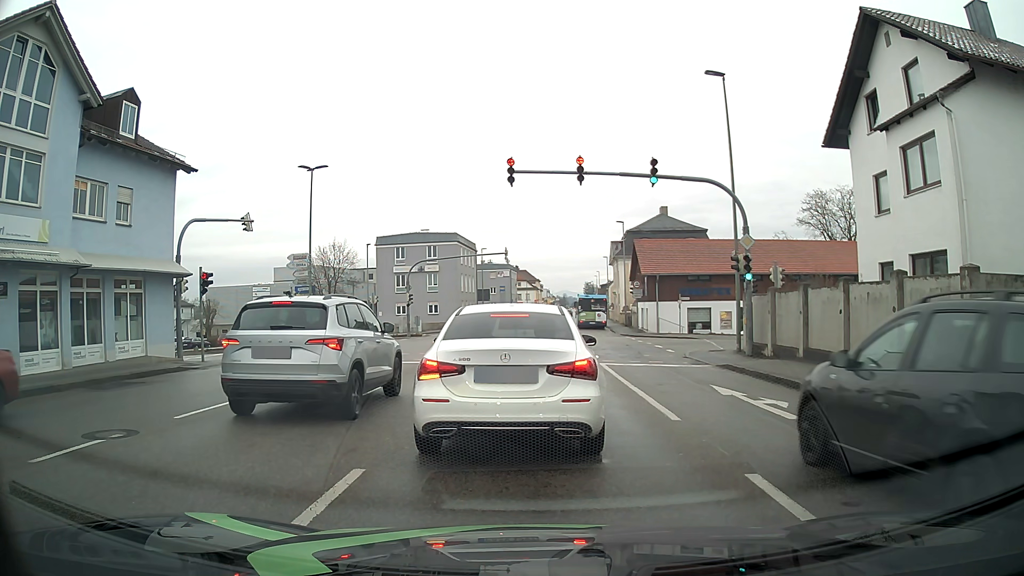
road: tertiary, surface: asphalt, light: Day
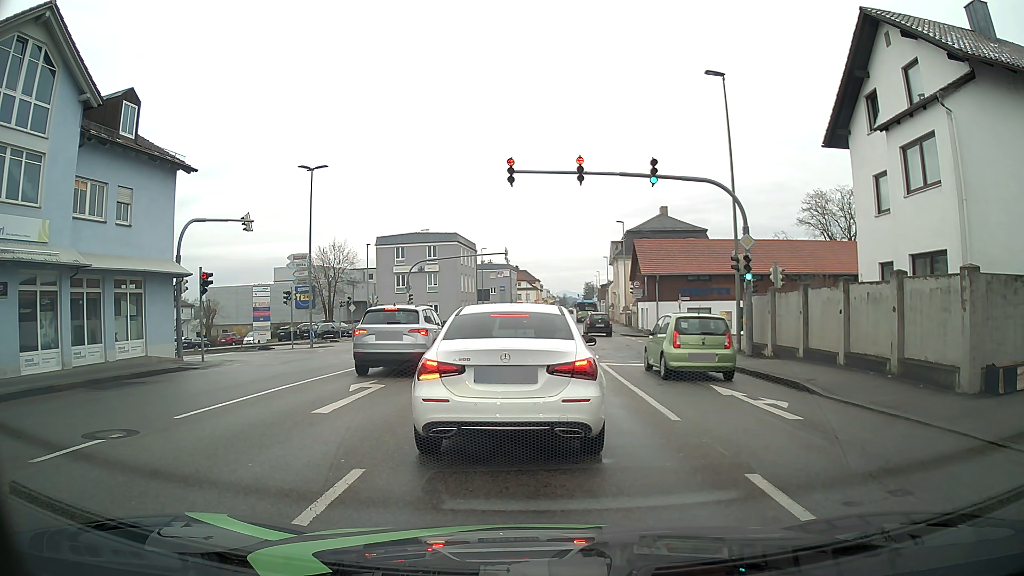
(0.0, 0.0) m; 0°
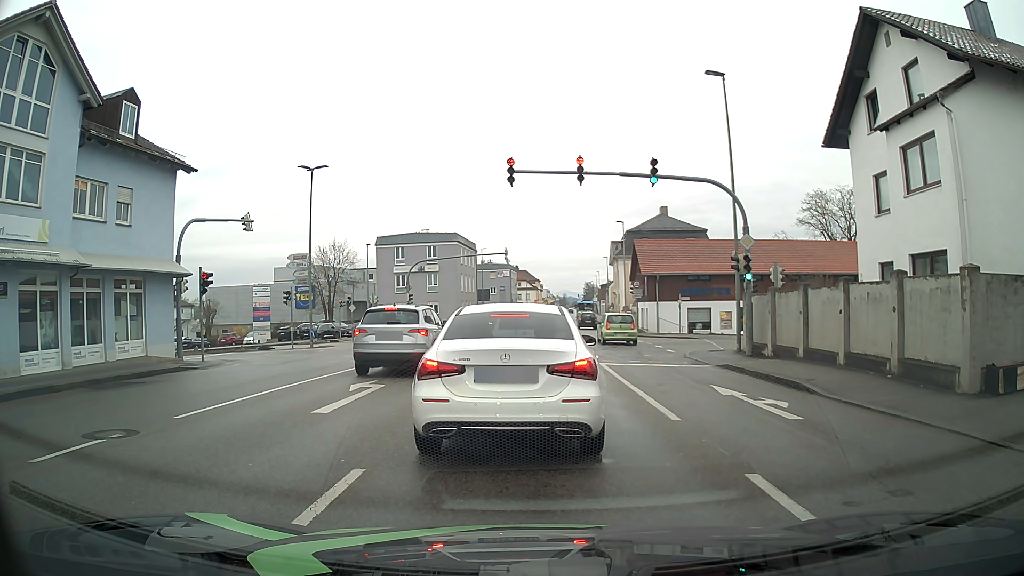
(0.0, 0.0) m; 0°
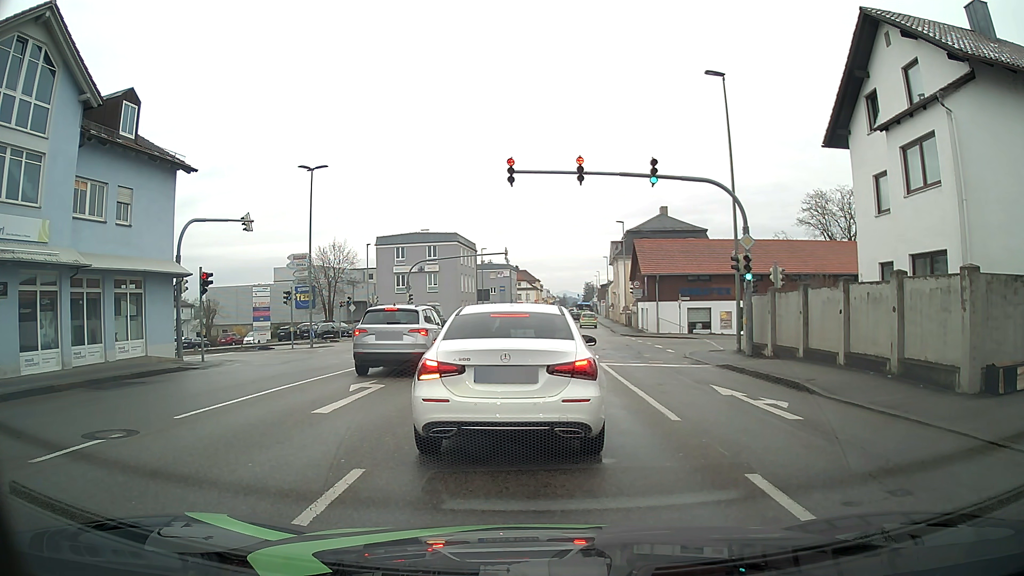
(0.0, 0.0) m; 0°
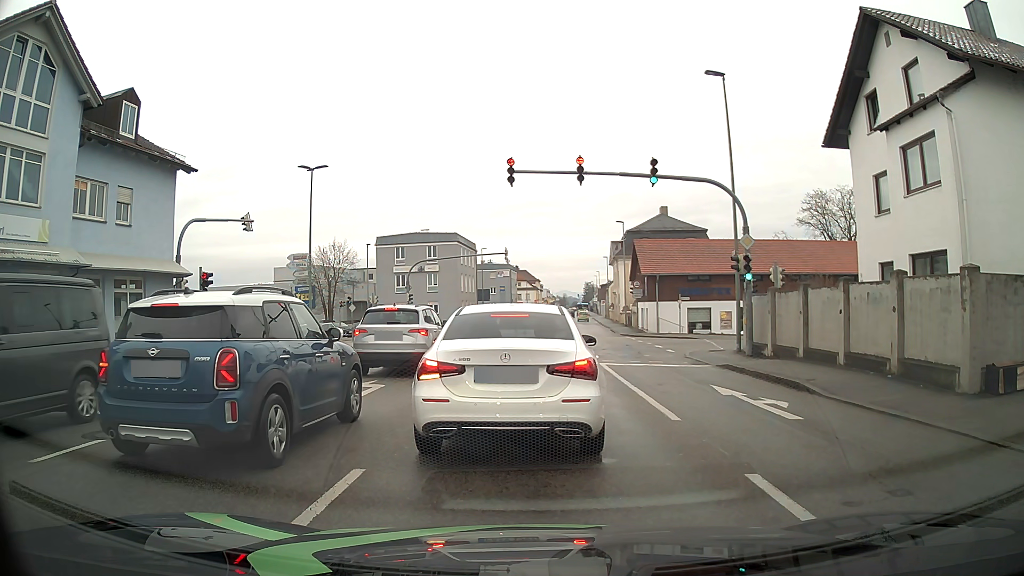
(0.0, 0.0) m; 0°
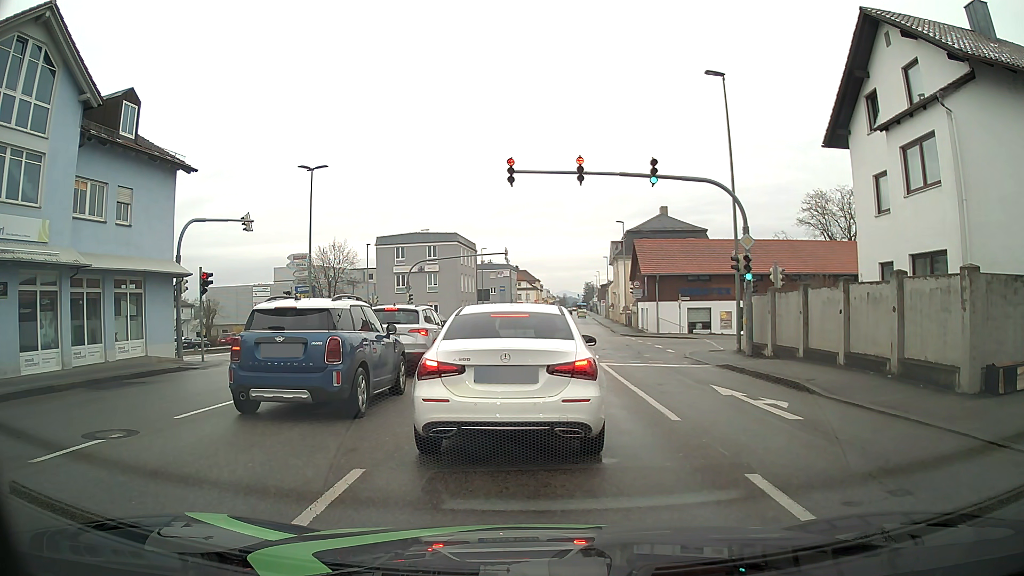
(0.0, 0.0) m; 0°
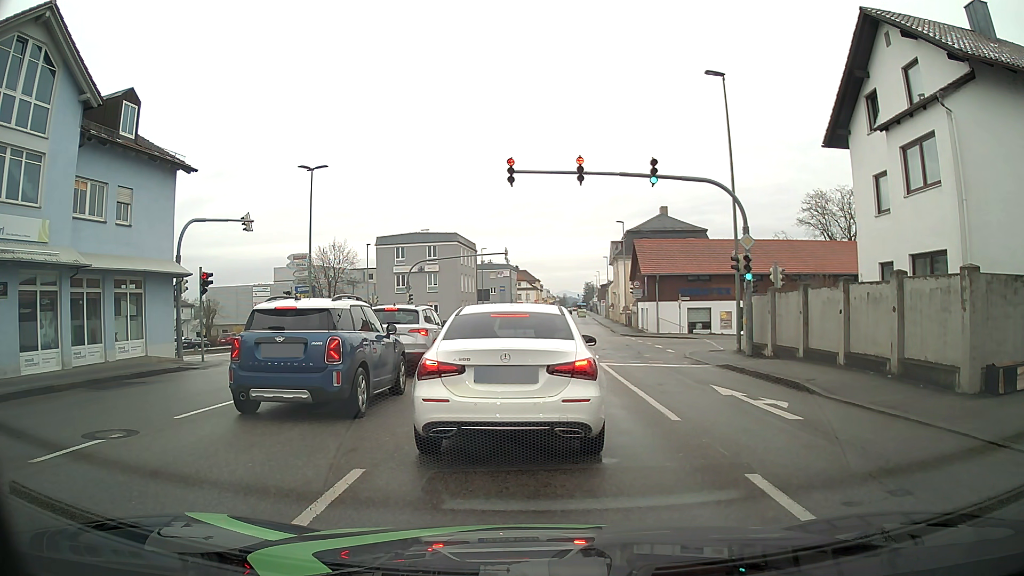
(0.0, 0.0) m; 0°
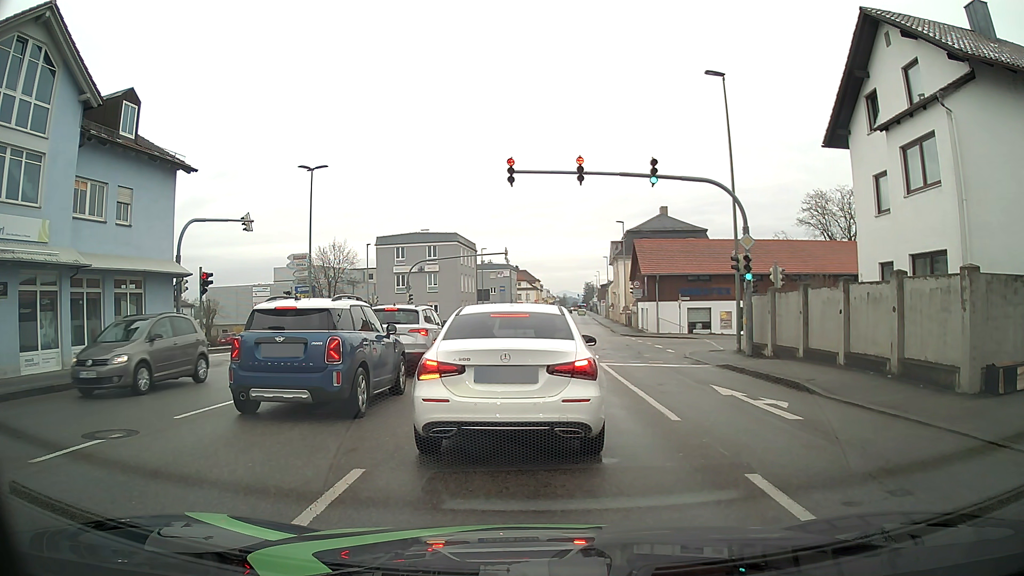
(0.0, 0.0) m; 0°
(0, +10) (+1, +20) (+1, +30) (-1, +40) (-9, +45) (-18, +47) (-28, +47) (-38, +47) (-48, +48) (-58, +48) m
